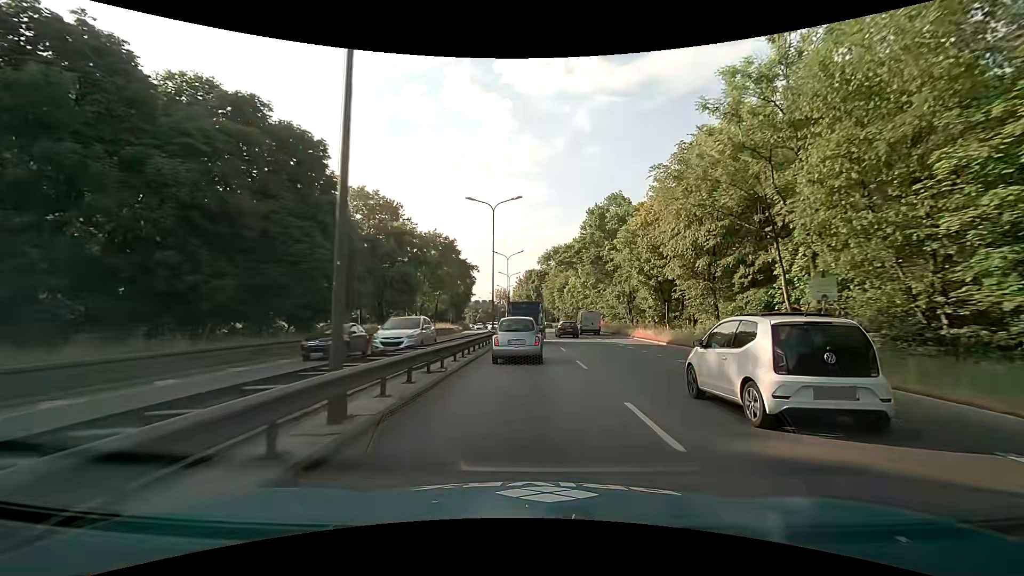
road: trunk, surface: asphalt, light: Day
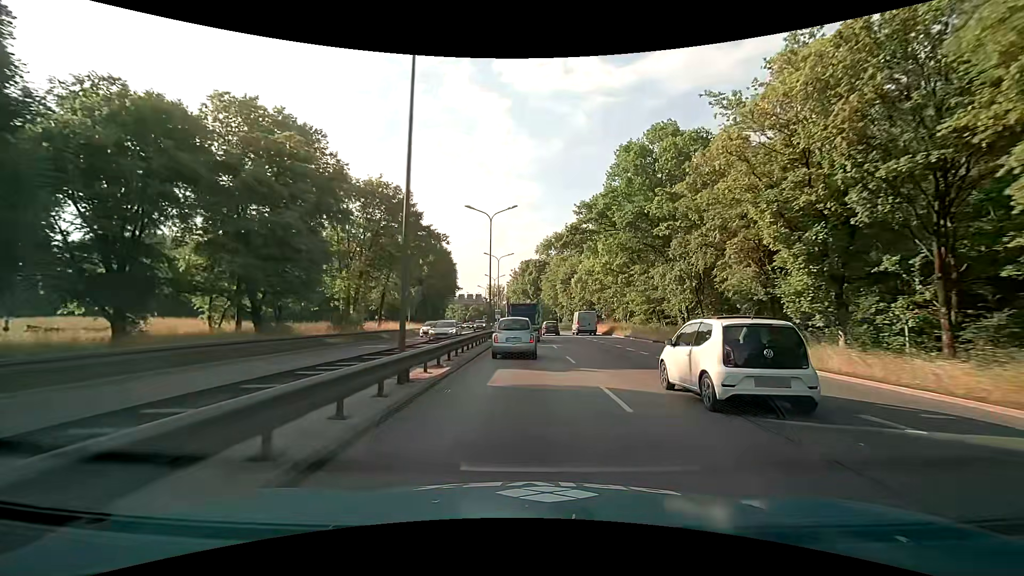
(+0.1, +25.0) m; +1°
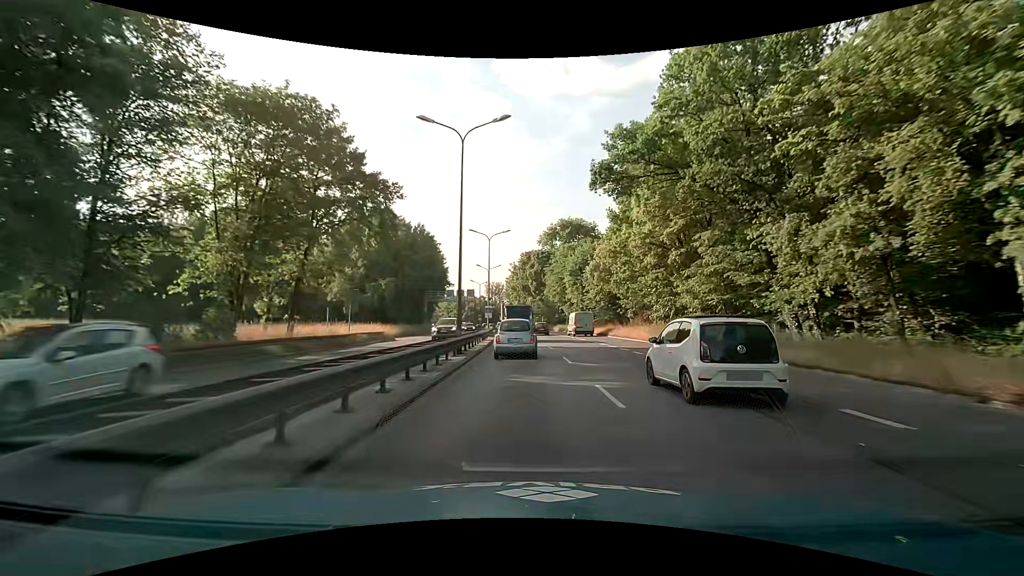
(-0.1, +17.9) m; 0°
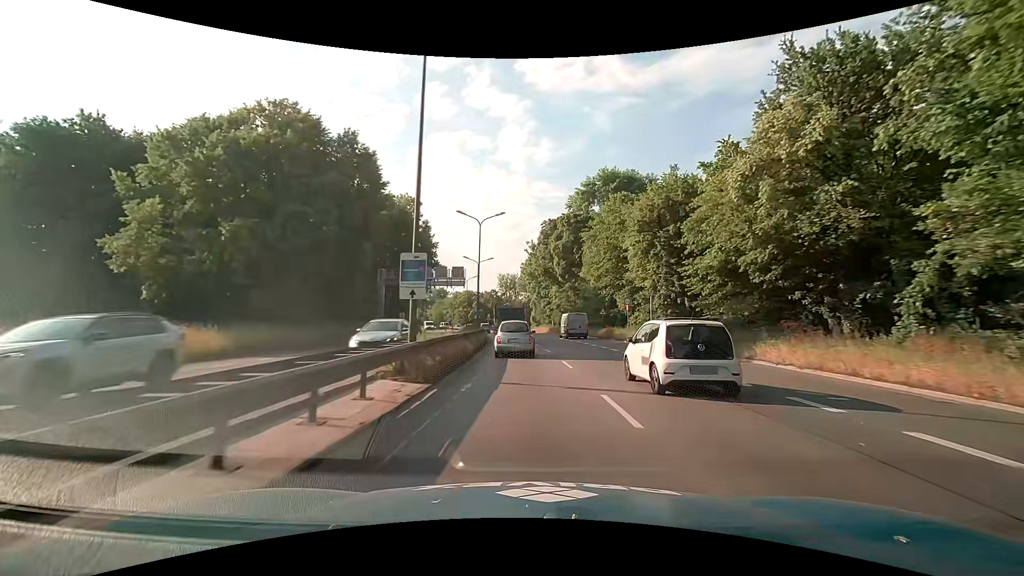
(-0.7, +37.4) m; -3°
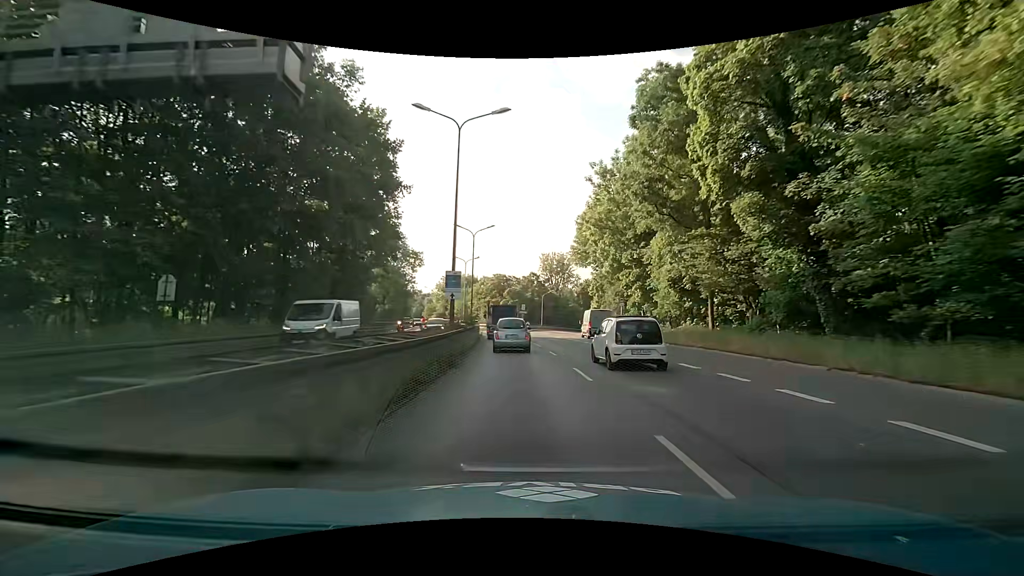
(-1.7, +47.3) m; -5°
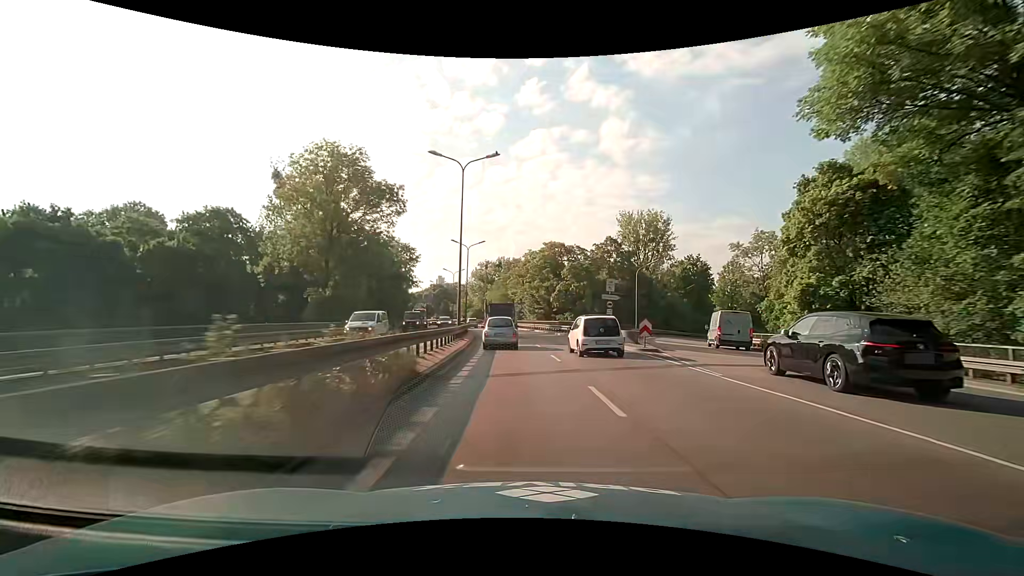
(-2.6, +47.0) m; -7°
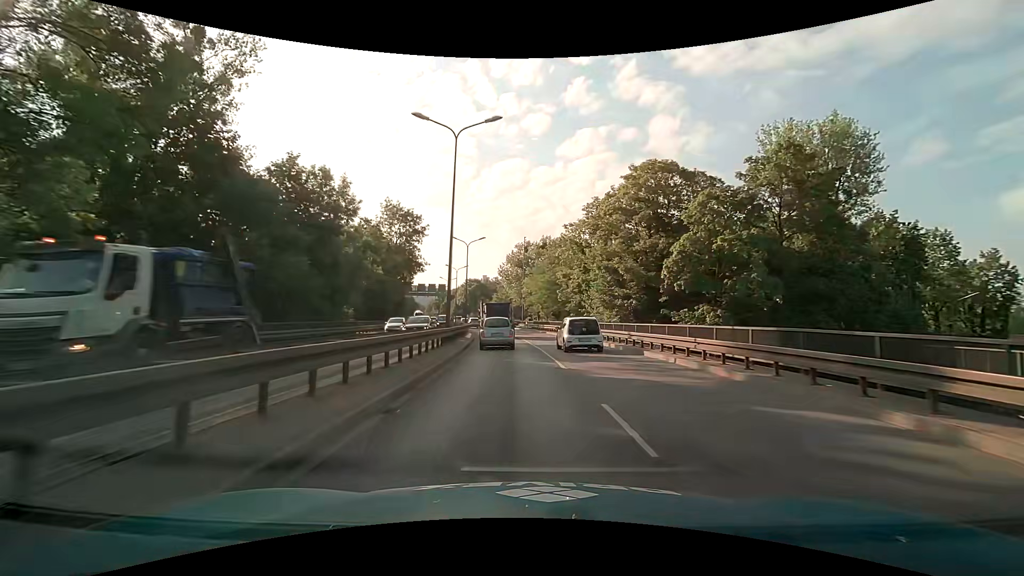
(-1.5, +37.1) m; -5°
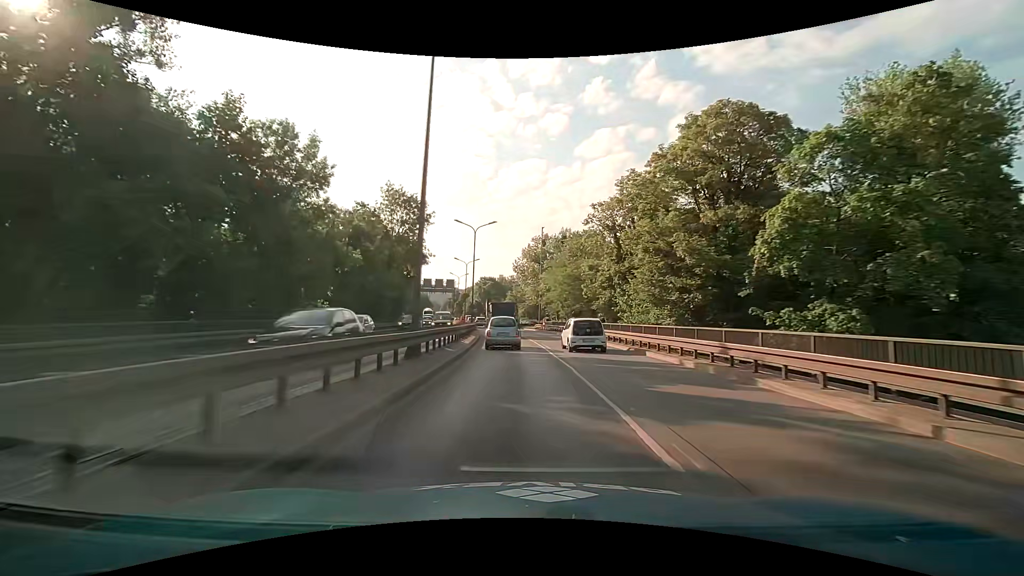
(-0.2, +9.3) m; -2°
(0, +10) (-1, +20) (-1, +30) (-2, +40) (-3, +50) (-4, +60) (-6, +70) (-8, +80) (-9, +89) (-11, +99) m
